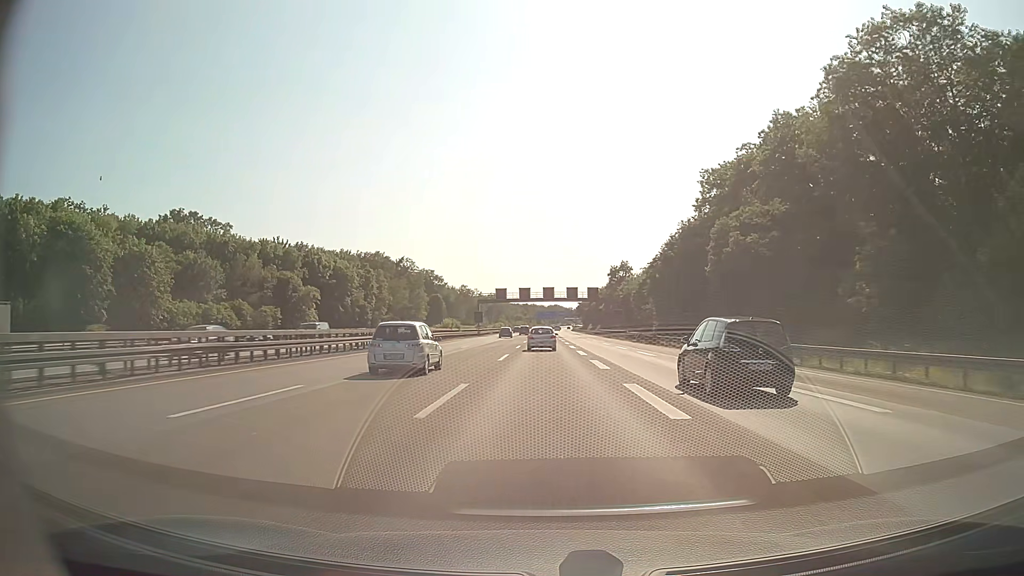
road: motorway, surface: asphalt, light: Day
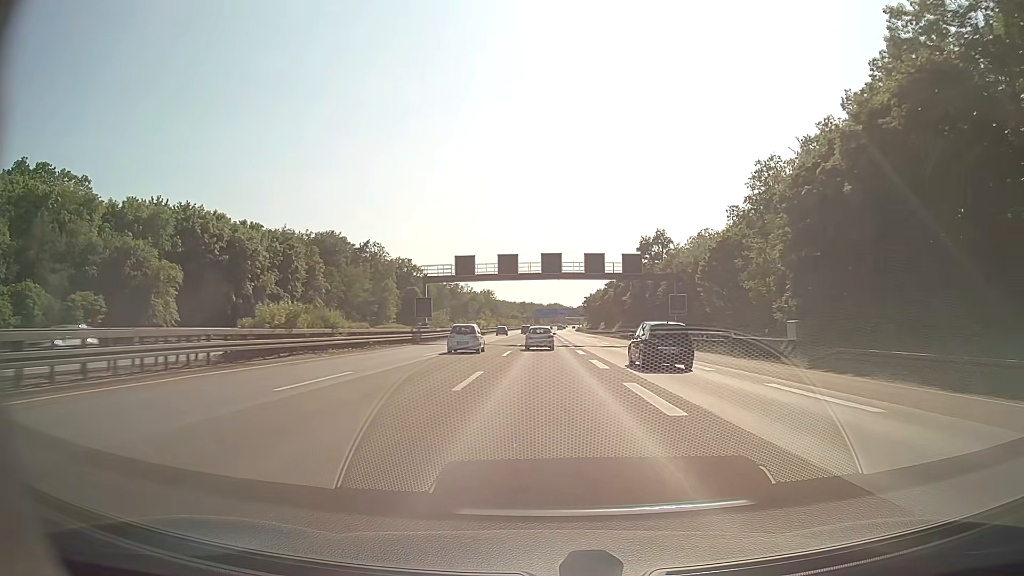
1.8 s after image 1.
(+0.1, +49.0) m; 0°
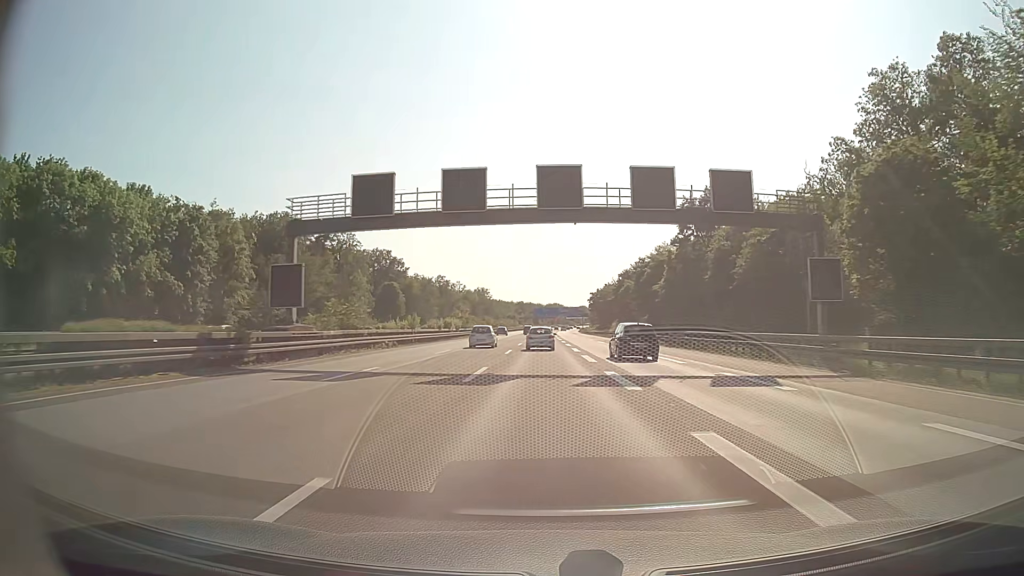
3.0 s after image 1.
(+0.1, +32.6) m; 0°
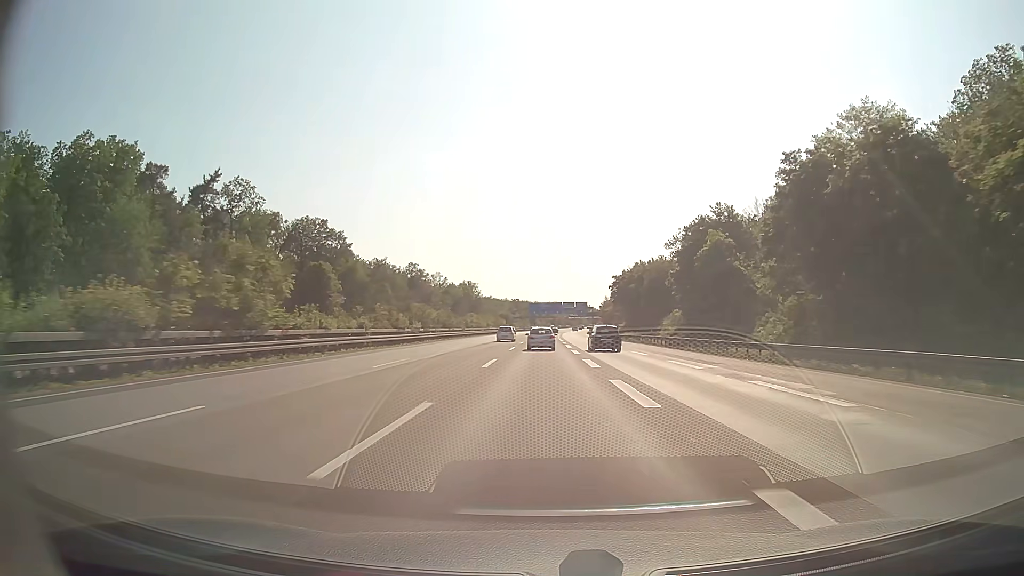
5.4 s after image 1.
(+0.1, +65.0) m; 0°
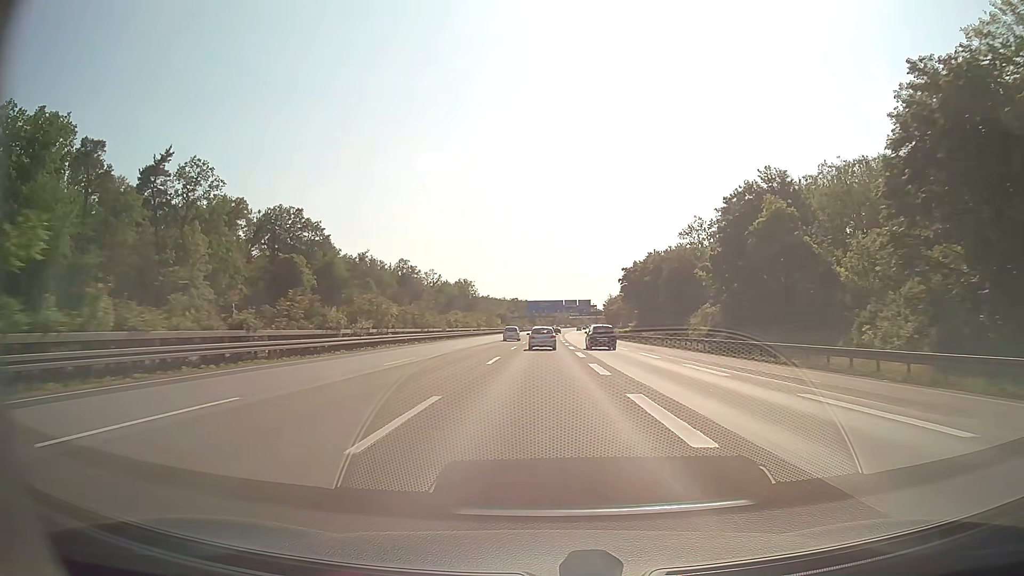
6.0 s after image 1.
(0.0, +16.2) m; 0°
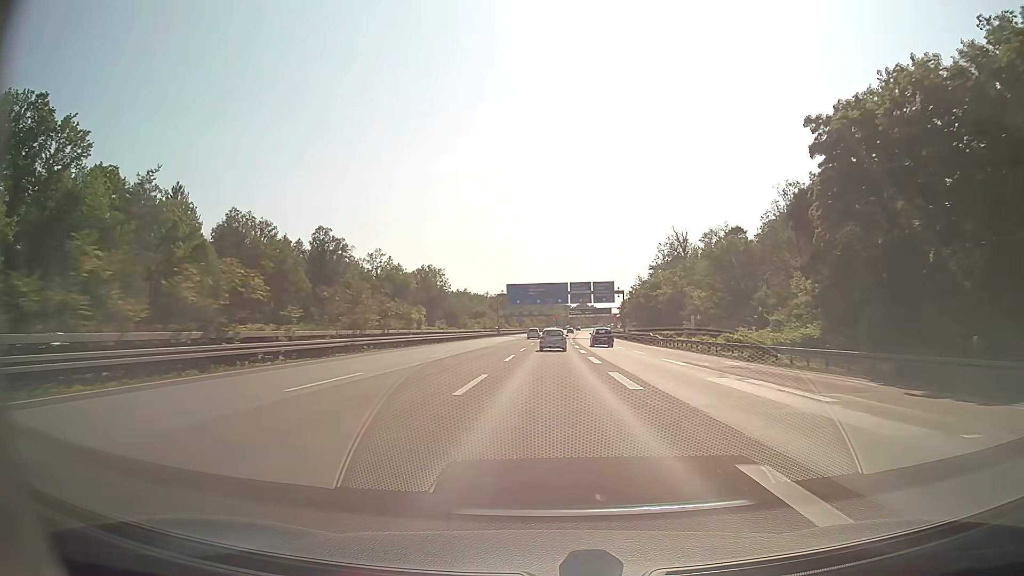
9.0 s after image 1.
(+0.2, +81.5) m; +1°
(0, +10) (0, +20) (0, +30) (0, +40) (0, +50) (+1, +60) (+1, +70) (+1, +80) (+2, +90) (+2, +100) m
